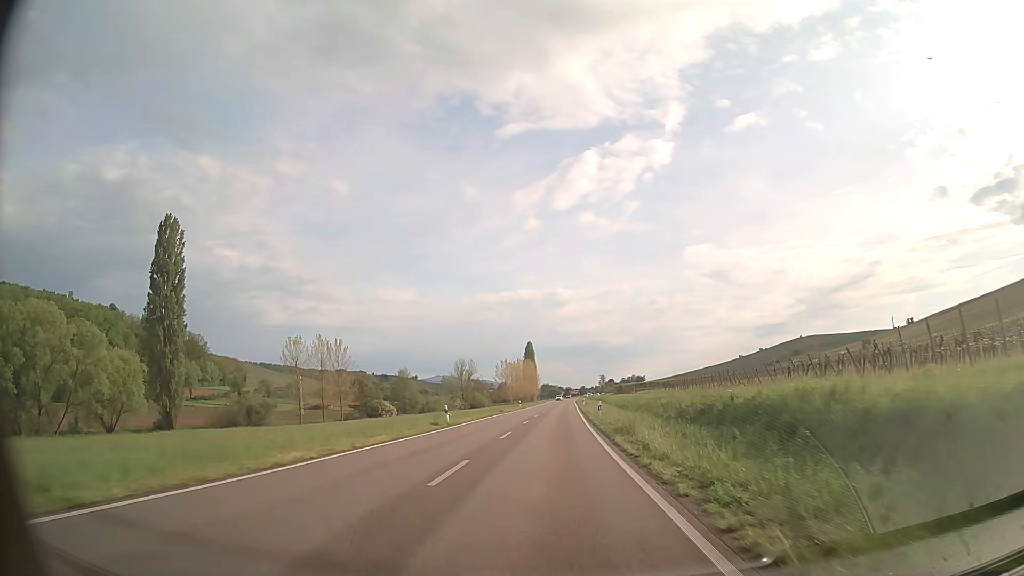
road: primary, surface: asphalt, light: Day
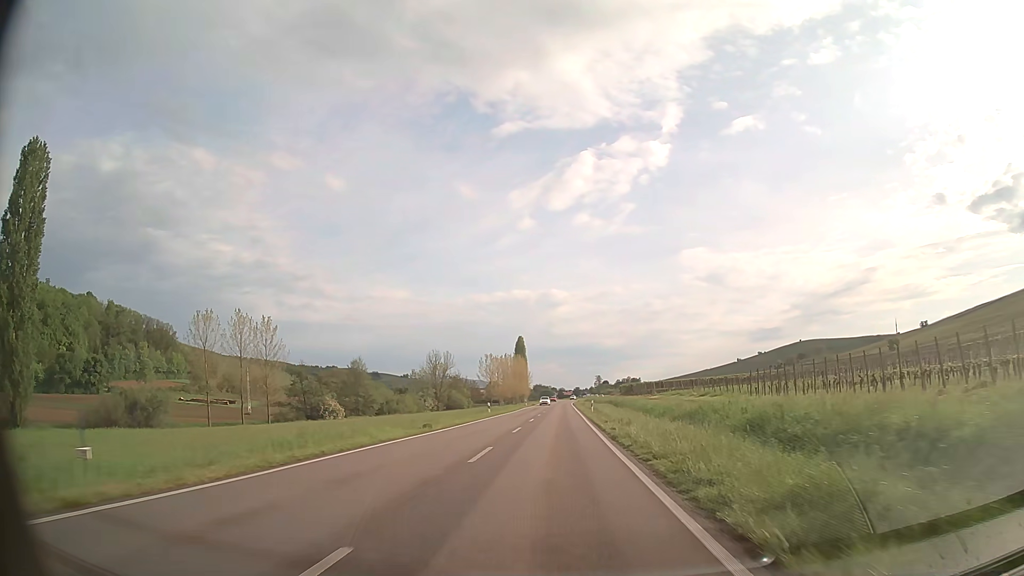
(+0.2, +32.5) m; +1°
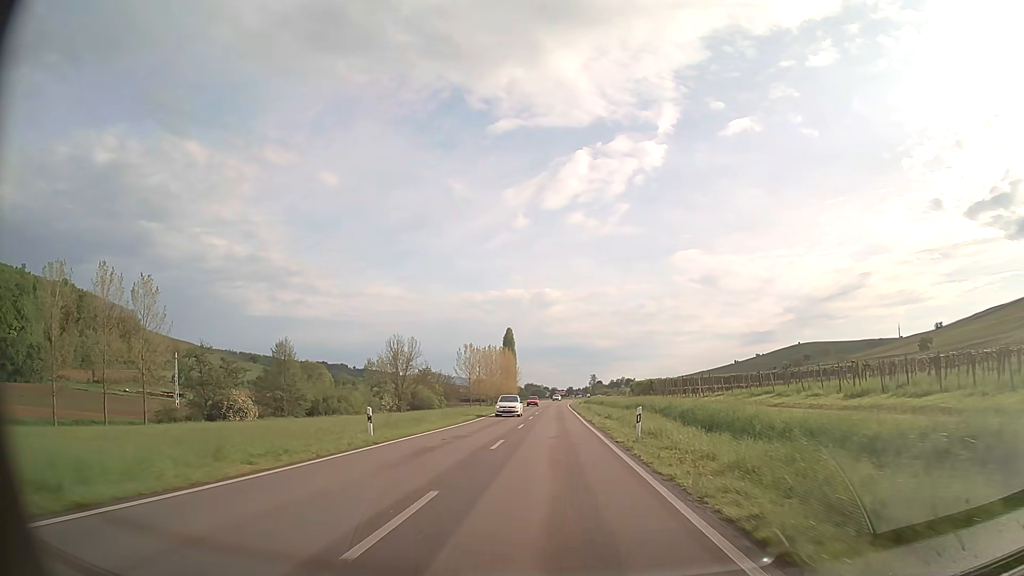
(+0.1, +32.3) m; 0°
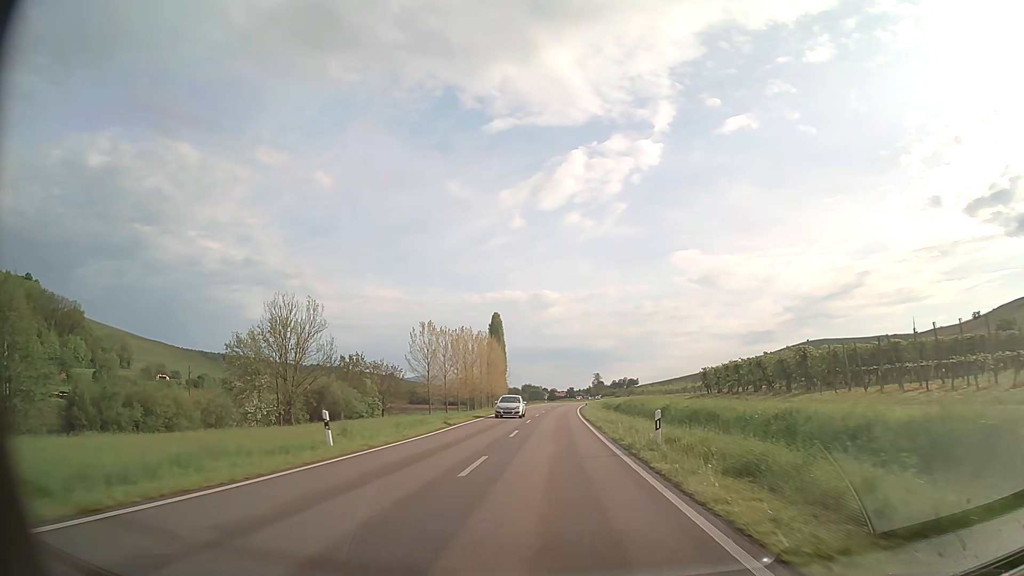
(+0.2, +53.9) m; 0°
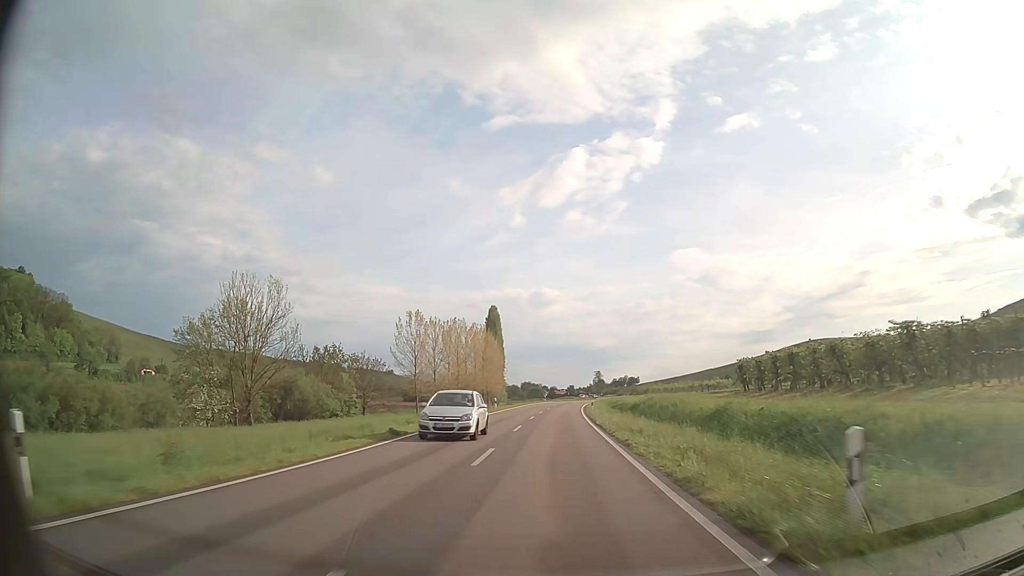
(0.0, +10.8) m; 0°
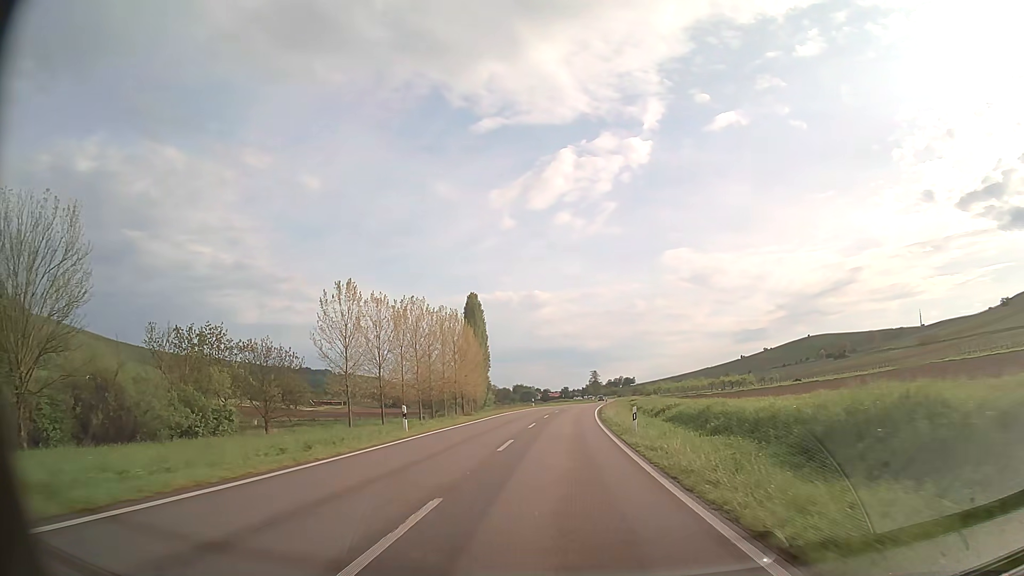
(+0.1, +32.3) m; +1°
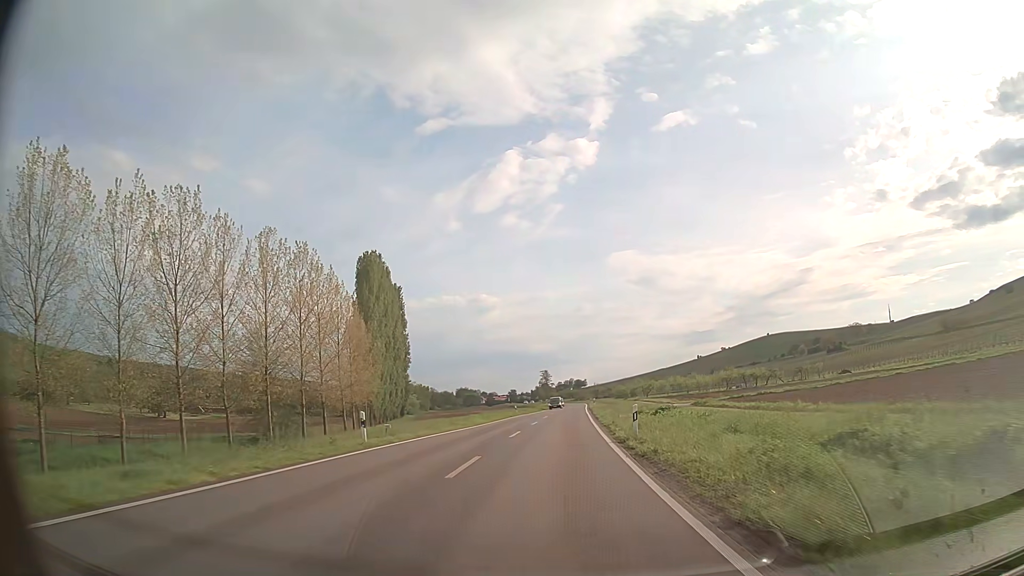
(+1.6, +53.6) m; +4°
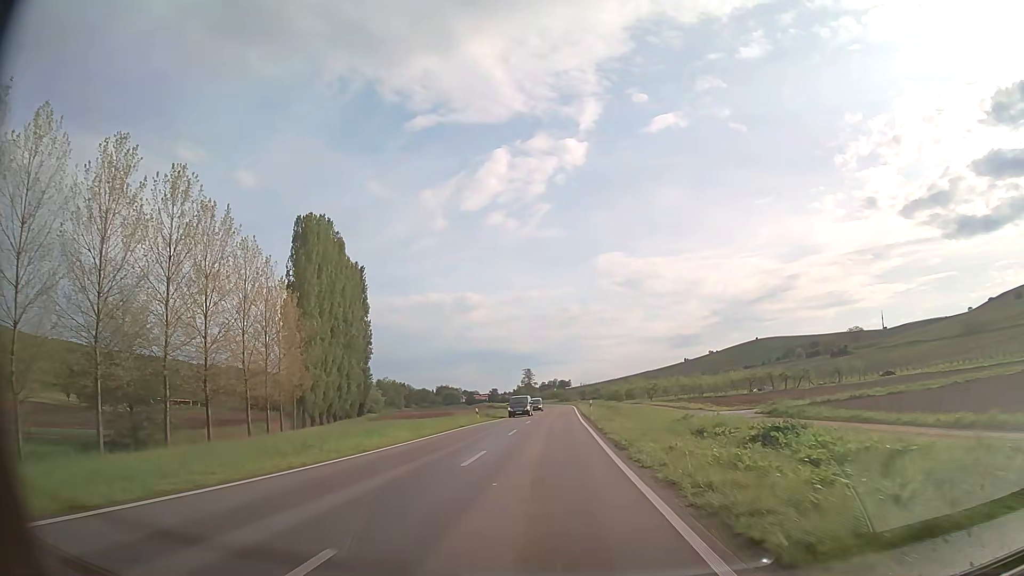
(+0.3, +21.5) m; +1°
(0, +10) (0, +20) (0, +30) (0, +40) (0, +50) (0, +60) (0, +70) (+1, +80) (+1, +90) (+1, +100) m
